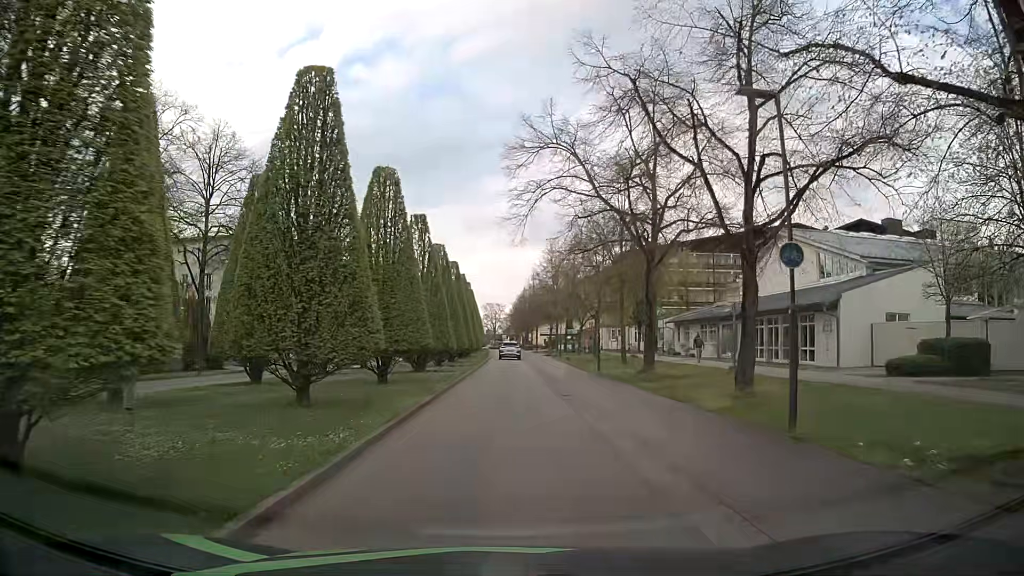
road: residential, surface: asphalt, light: Day
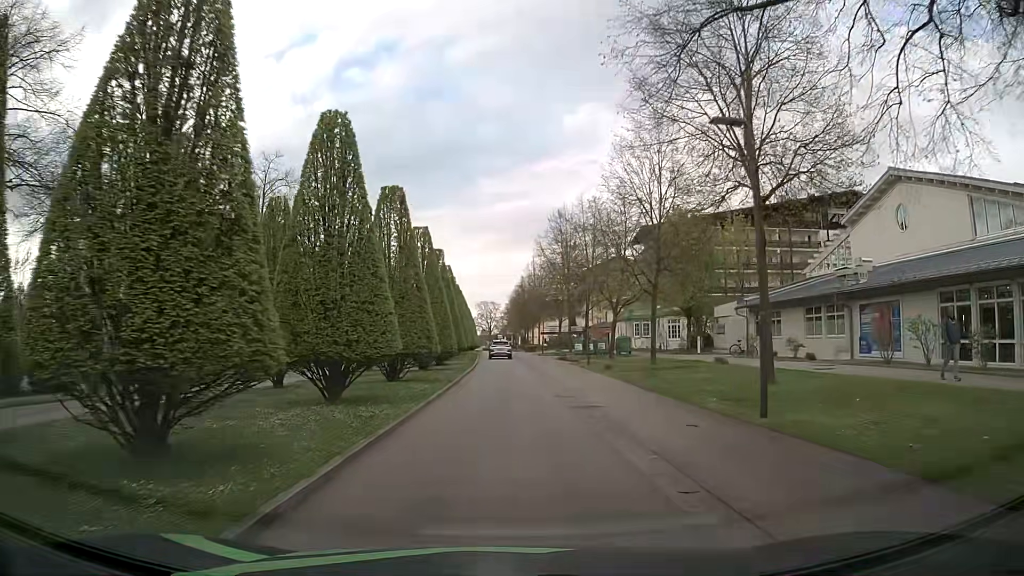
(-0.6, +21.7) m; -2°
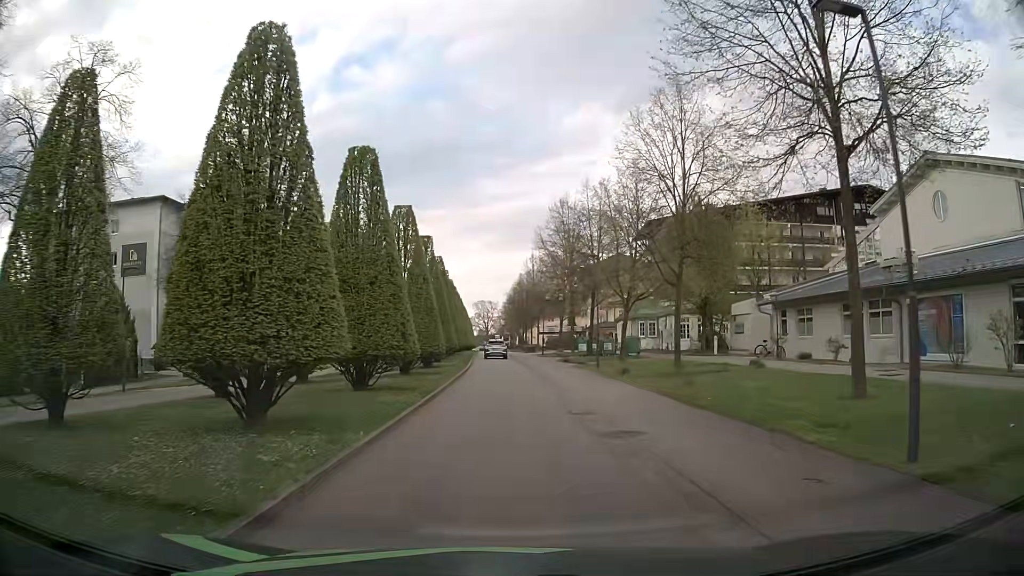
(+0.1, +4.6) m; +1°
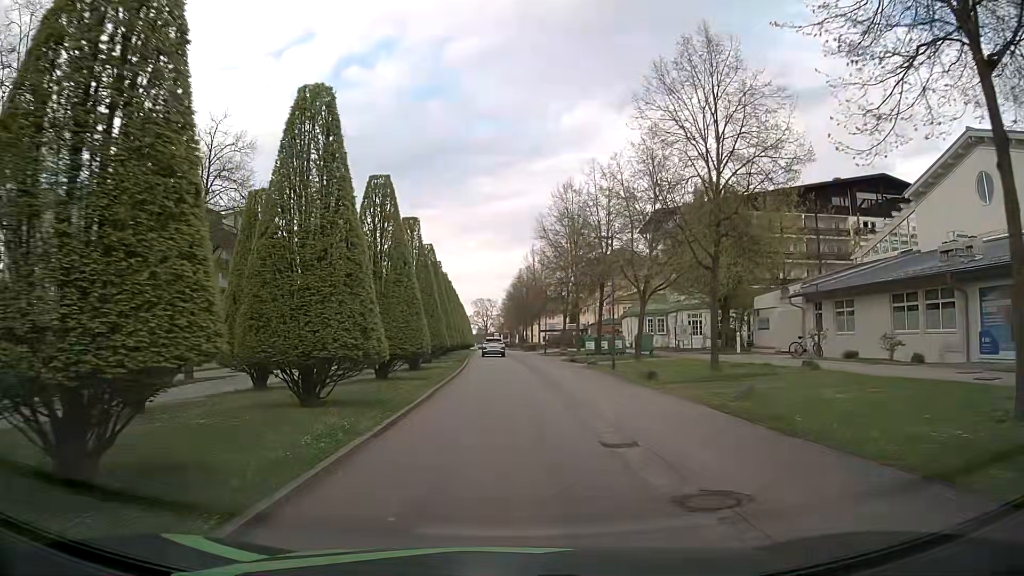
(0.0, +4.7) m; 0°
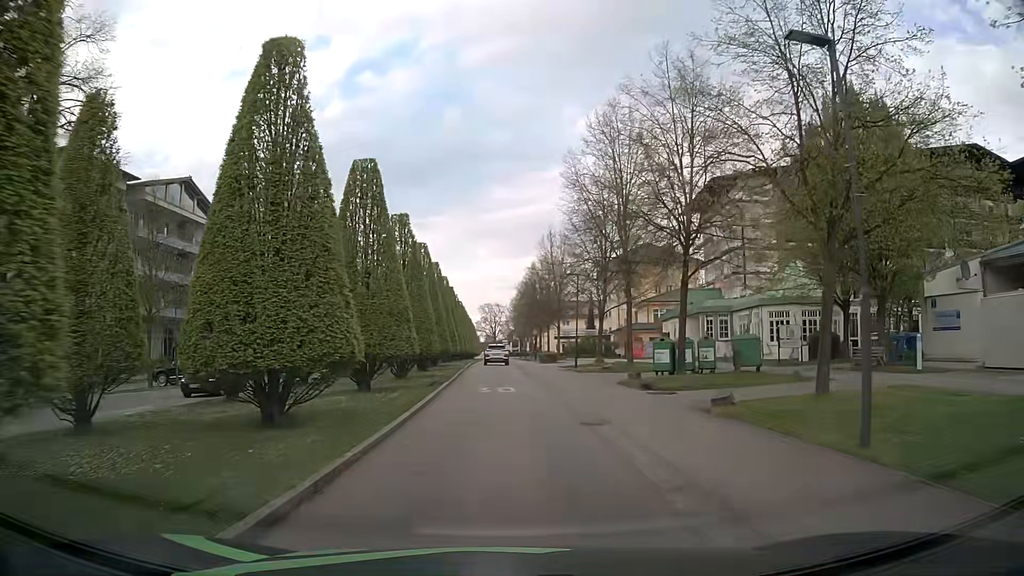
(-0.1, +18.4) m; -1°
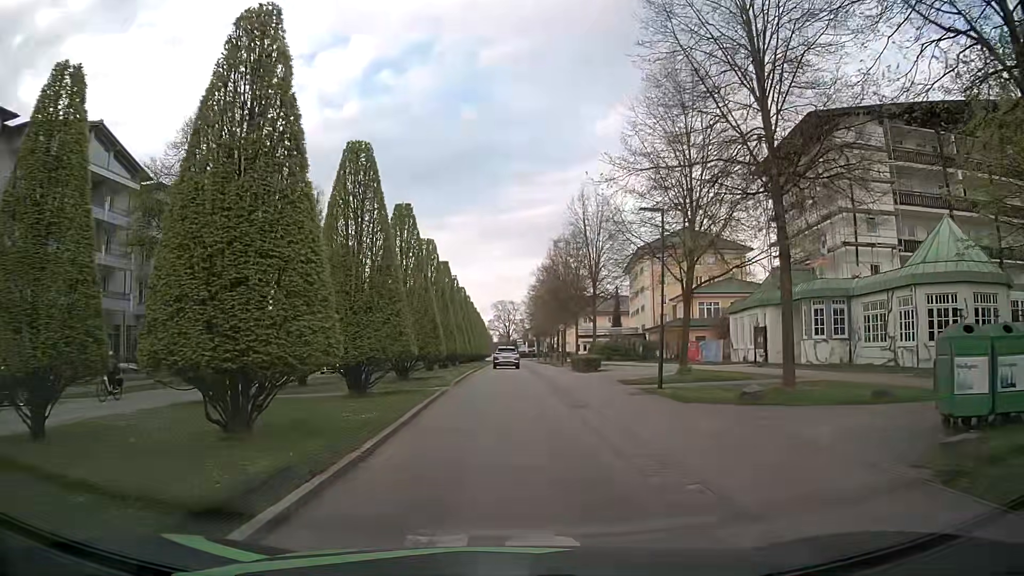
(-0.2, +17.5) m; -1°
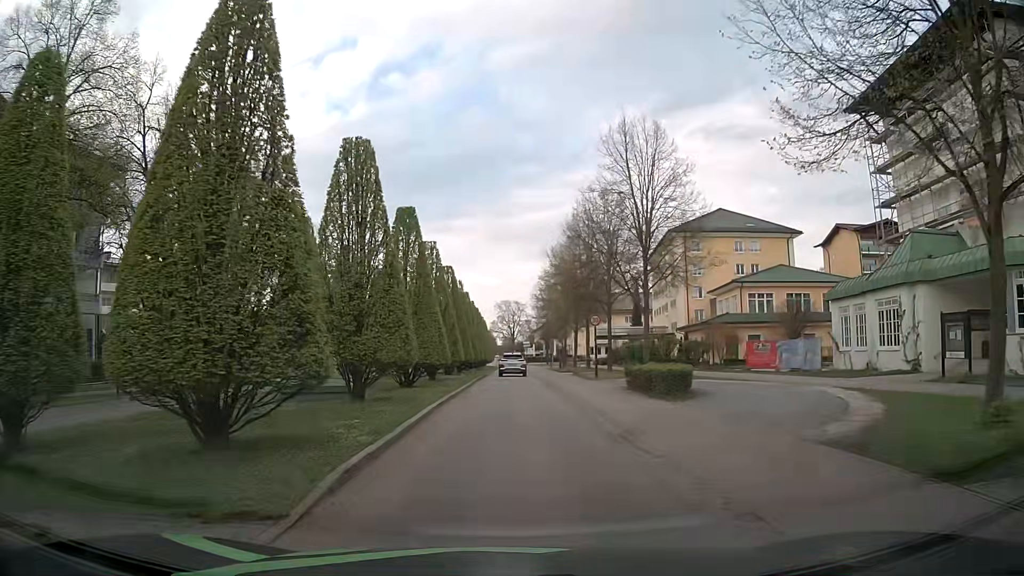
(0.0, +16.9) m; 0°
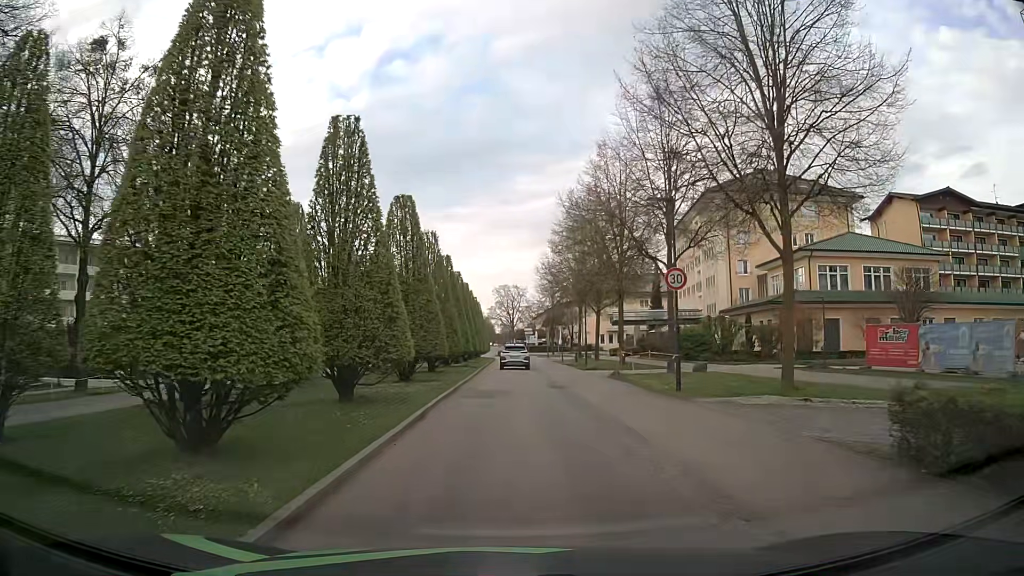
(0.0, +16.8) m; 0°
(0, +10) (0, +20) (0, +30) (0, +40) (0, +50) (0, +60) (0, +70) (0, +80) (-2, +90) (-4, +99) m
